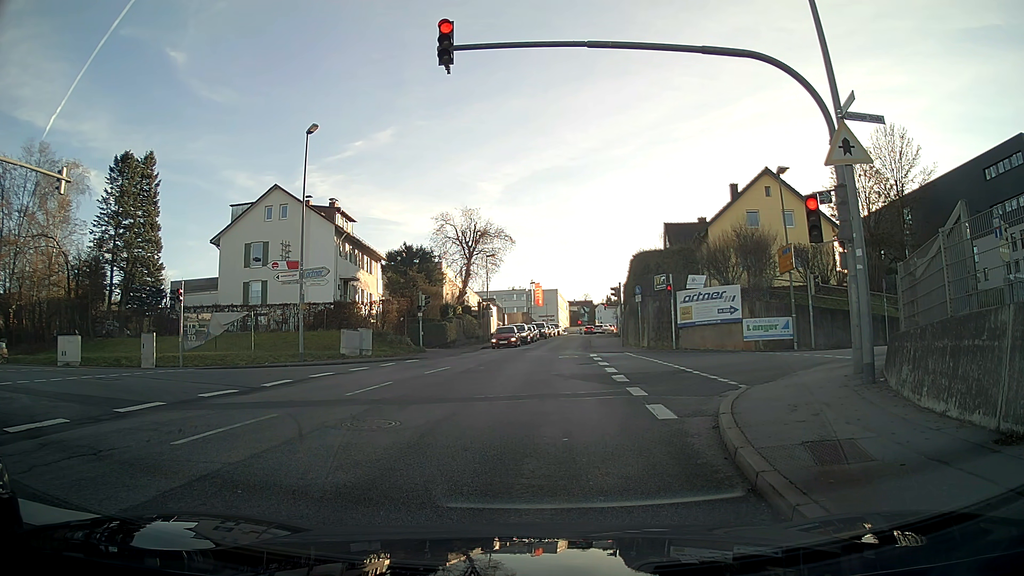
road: tertiary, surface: asphalt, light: Day
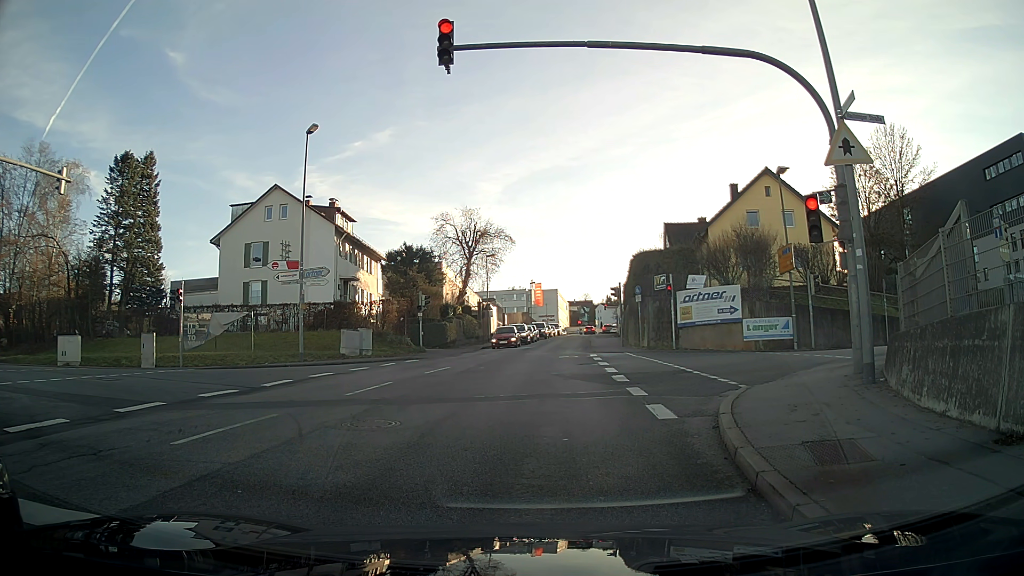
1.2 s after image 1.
(0.0, 0.0) m; 0°
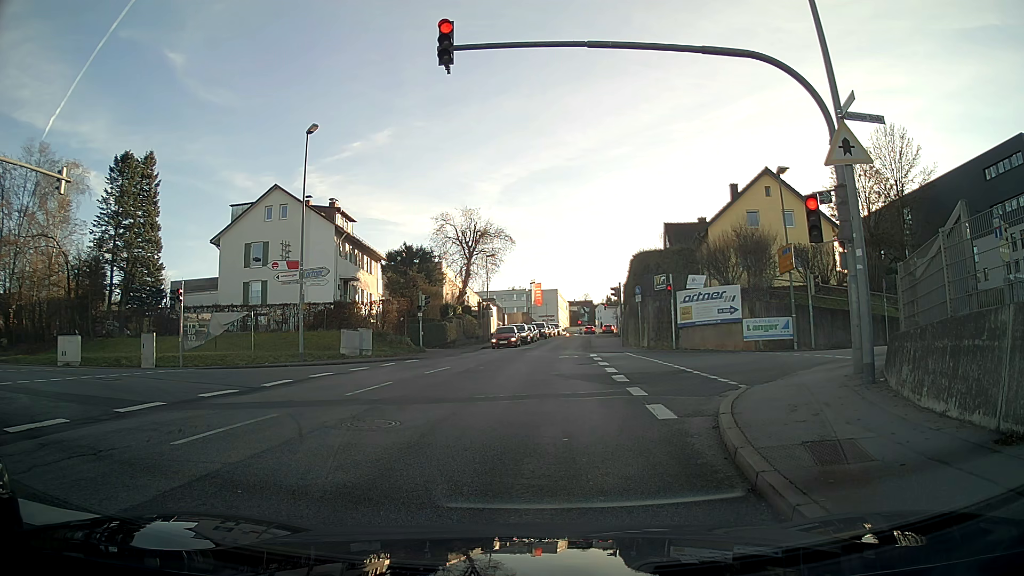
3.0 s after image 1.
(0.0, 0.0) m; 0°
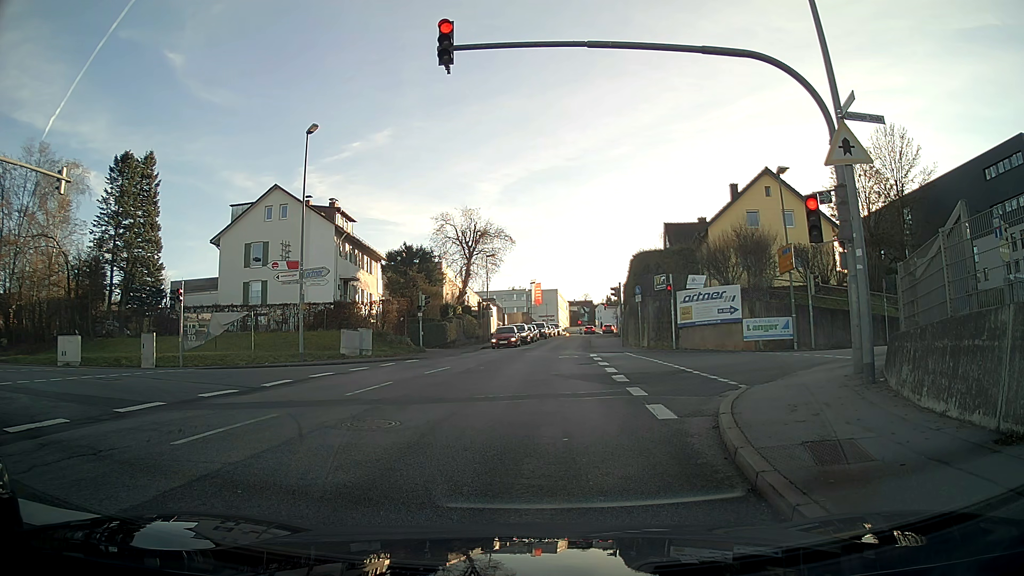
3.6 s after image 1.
(0.0, 0.0) m; 0°
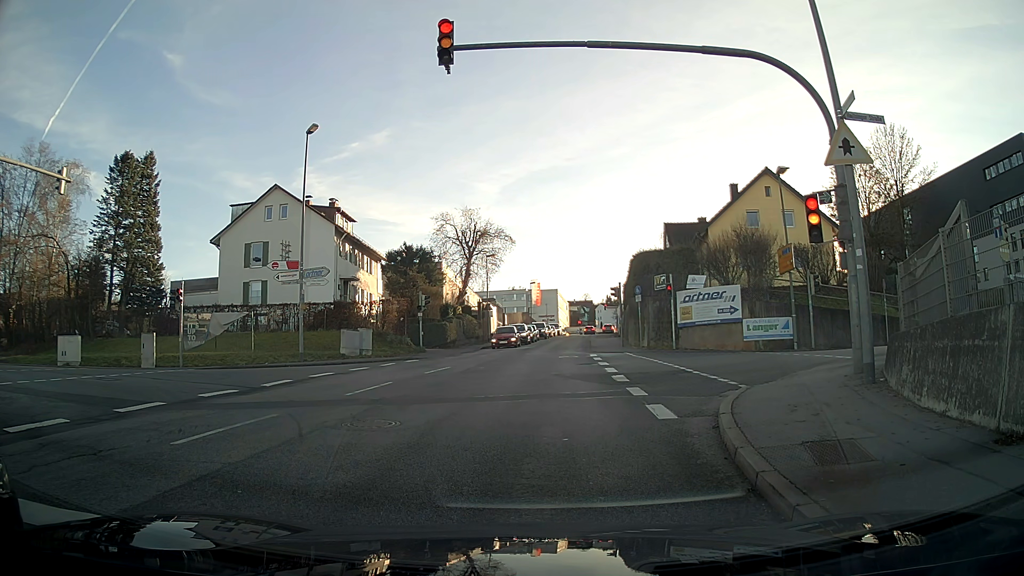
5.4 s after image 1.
(0.0, 0.0) m; 0°
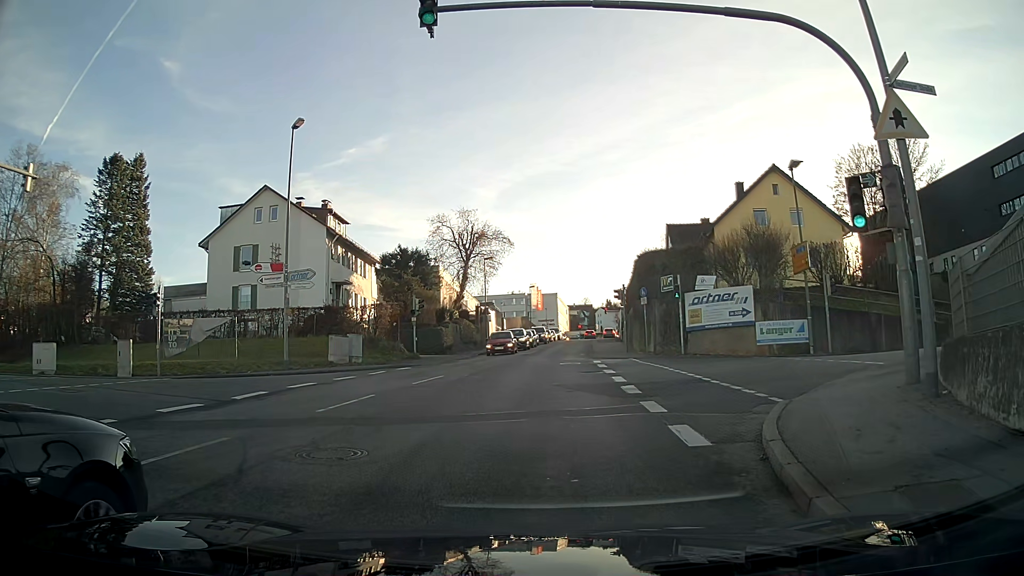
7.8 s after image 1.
(0.0, +2.0) m; 0°
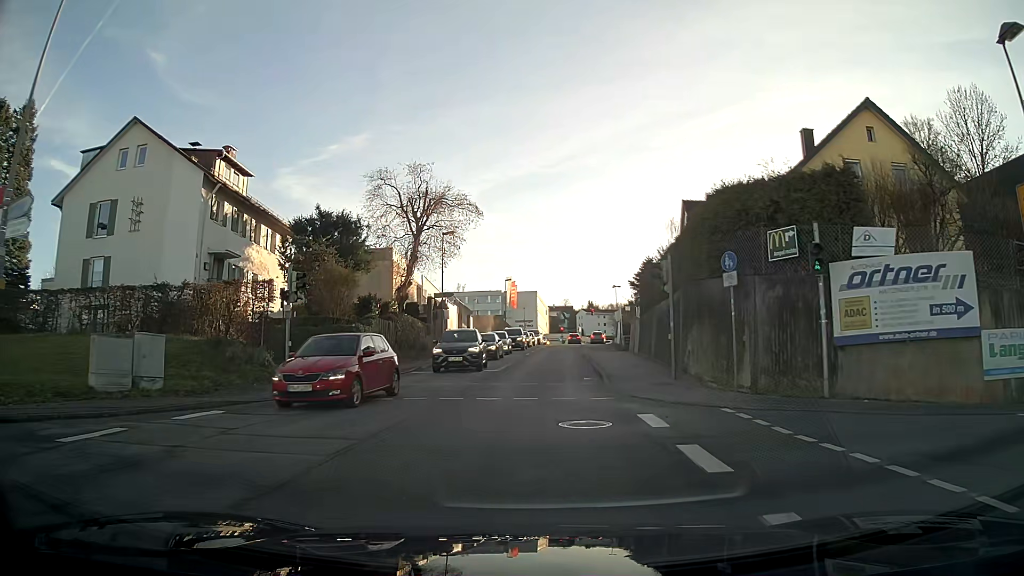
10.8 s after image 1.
(+0.4, +16.7) m; +2°
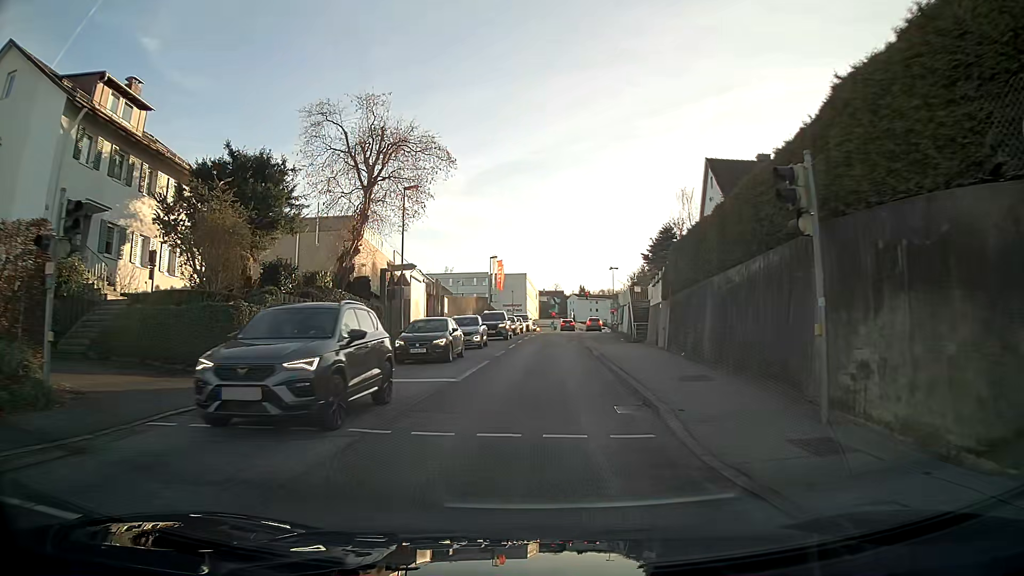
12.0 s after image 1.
(+0.1, +10.5) m; +1°
(0, +10) (0, +20) (+1, +30) (+1, +40) (+2, +50) (+2, +60) (+3, +70) (+4, +80) (+5, +90) (+5, +100) m
